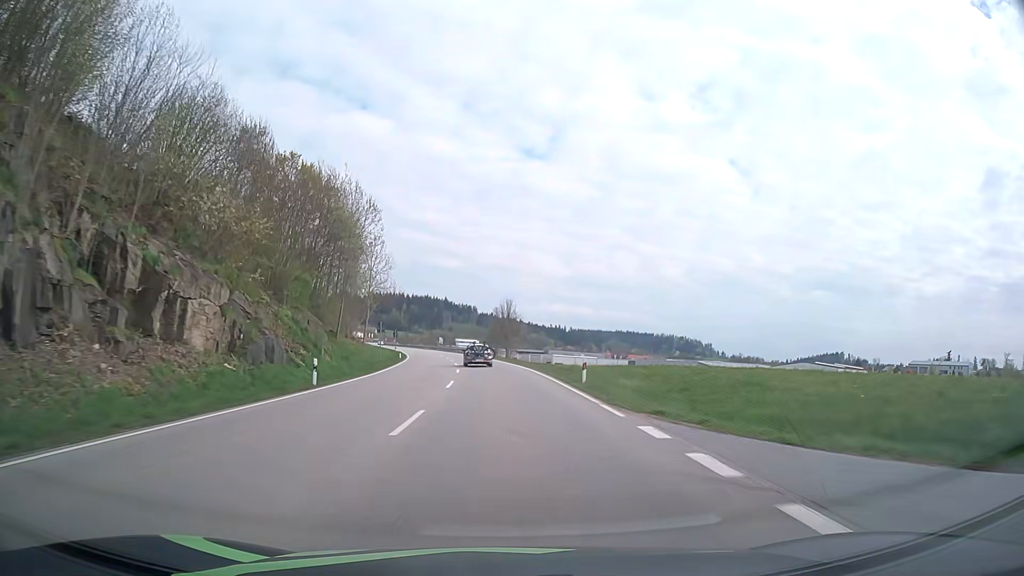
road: primary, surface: asphalt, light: Day
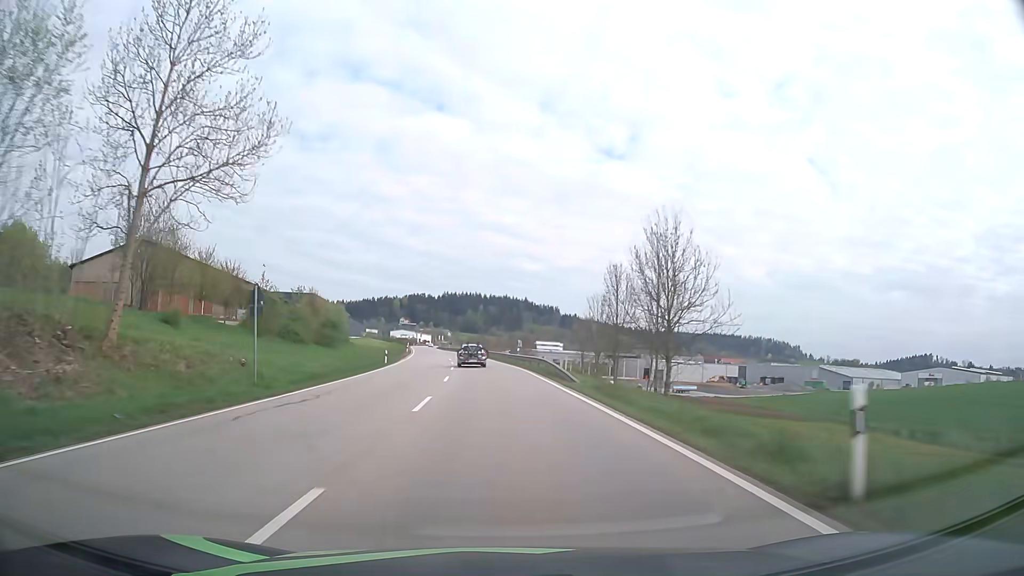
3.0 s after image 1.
(-3.7, +67.7) m; -7°
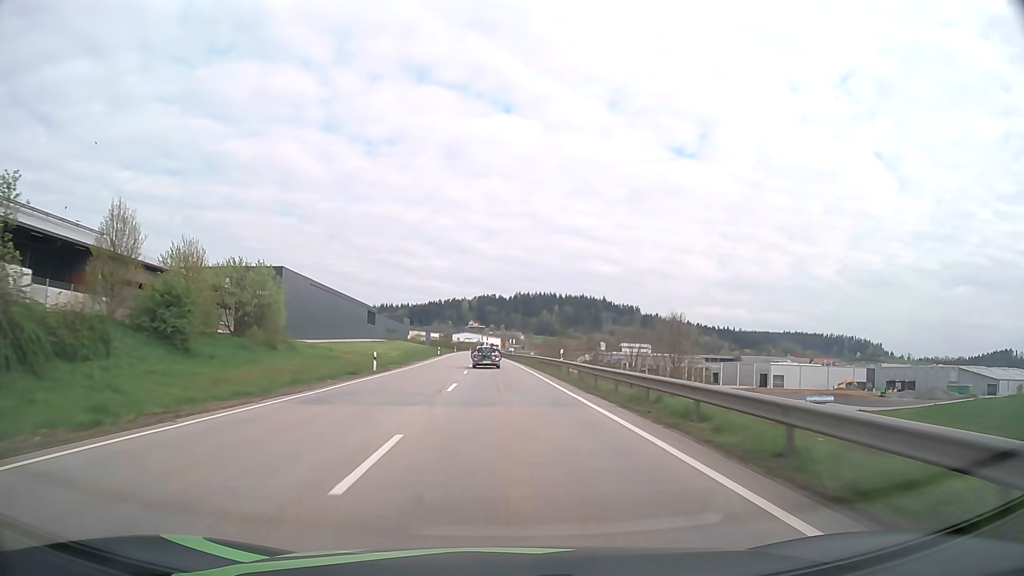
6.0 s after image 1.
(-4.0, +67.7) m; -6°
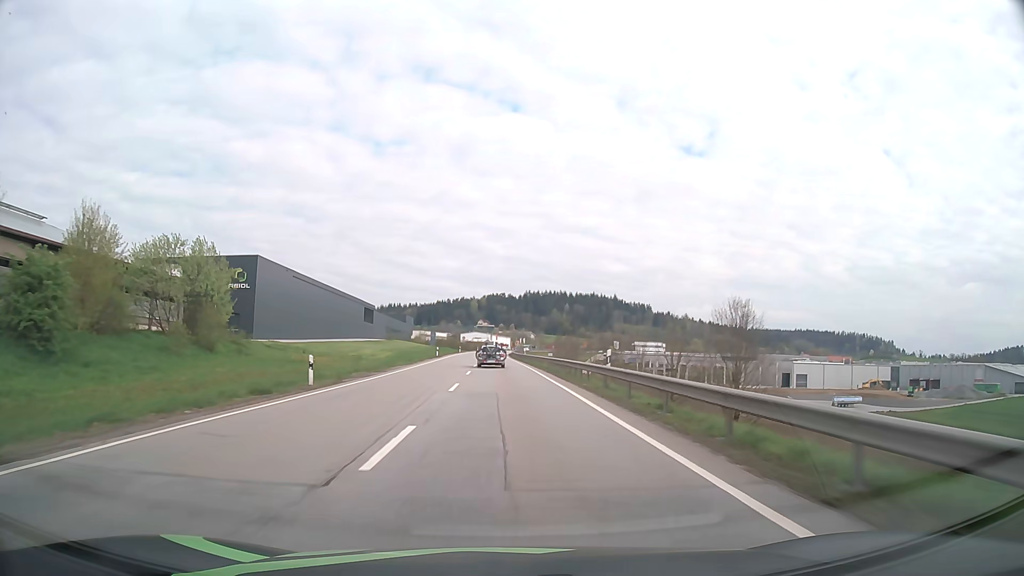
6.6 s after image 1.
(-0.1, +13.7) m; -1°
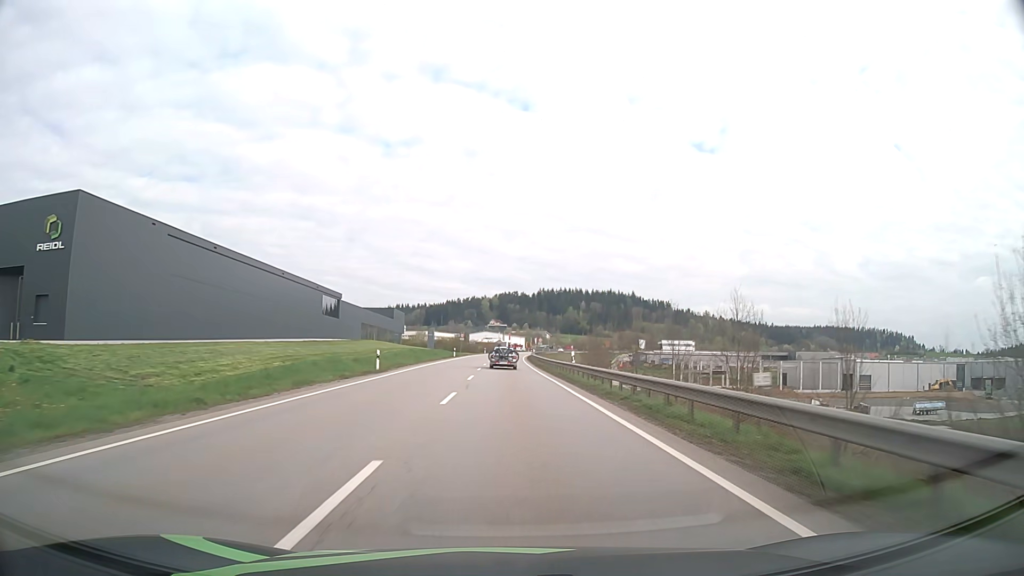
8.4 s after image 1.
(-0.6, +41.2) m; -1°
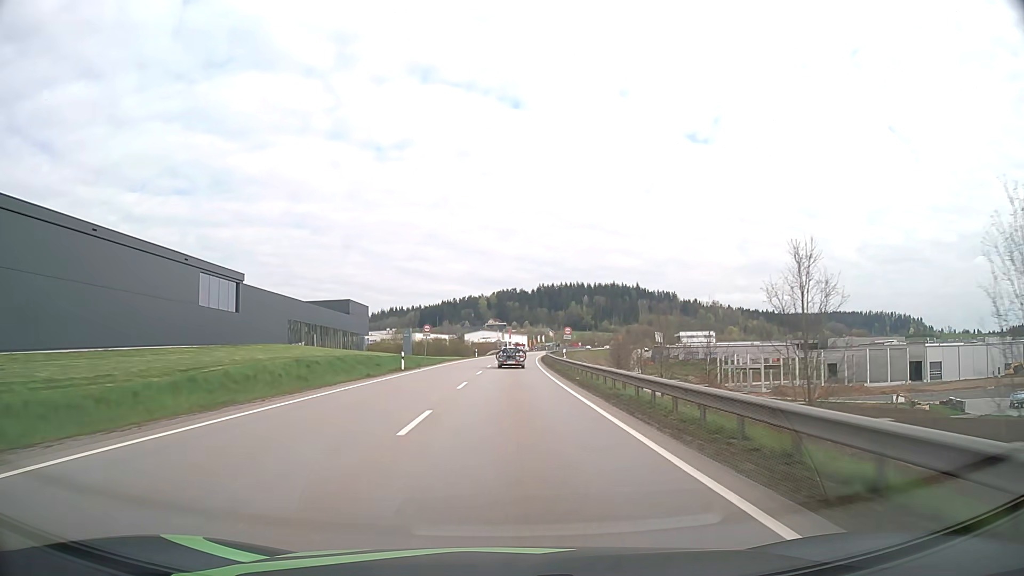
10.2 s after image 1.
(0.0, +41.6) m; 0°
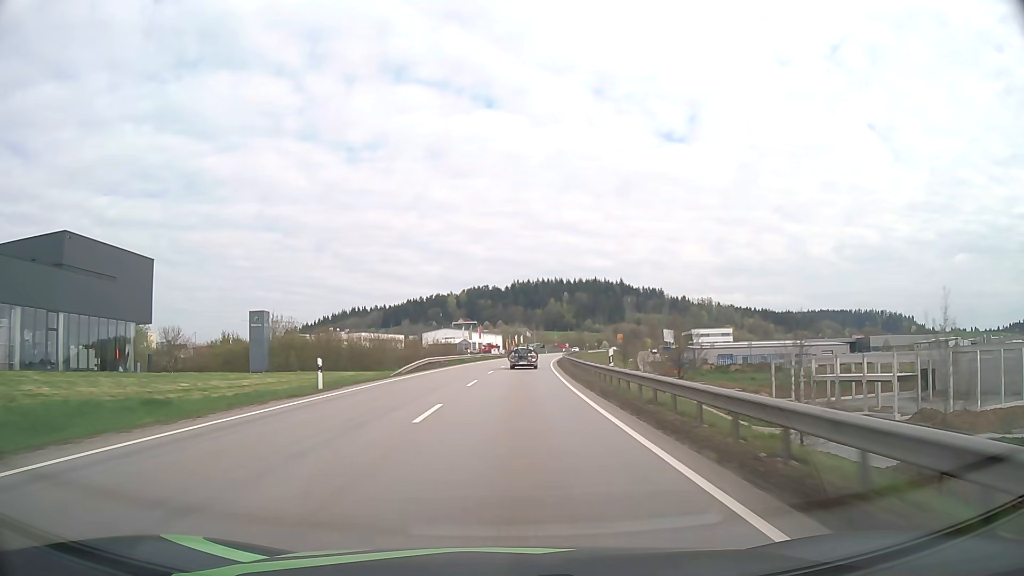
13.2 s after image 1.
(+1.1, +70.3) m; +2°
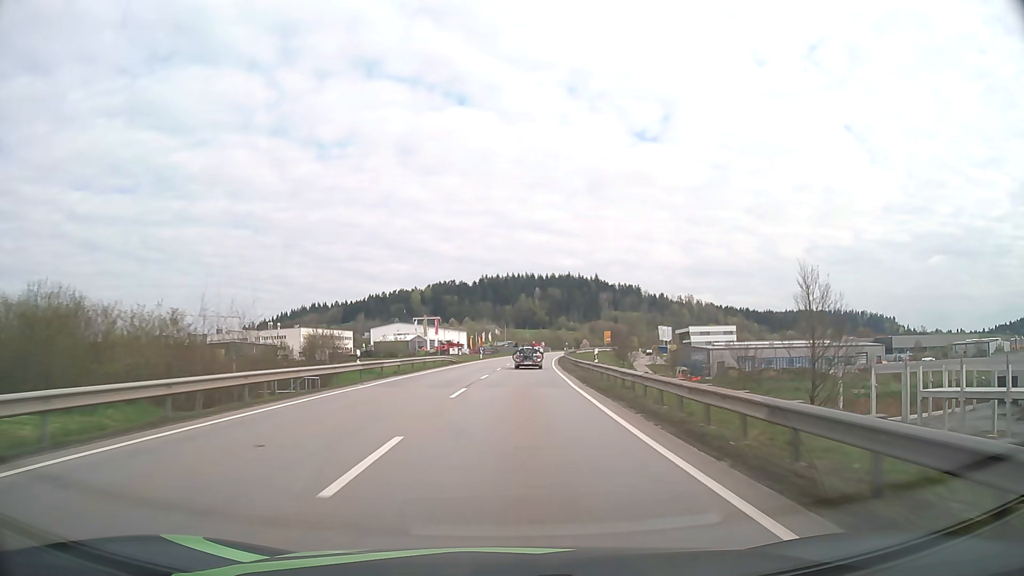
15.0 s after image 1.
(+0.9, +42.5) m; +3°
(0, +10) (0, +20) (+1, +30) (+1, +40) (+2, +50) (+2, +60) (+3, +70) (+4, +80) (+5, +90) (+6, +100) m
